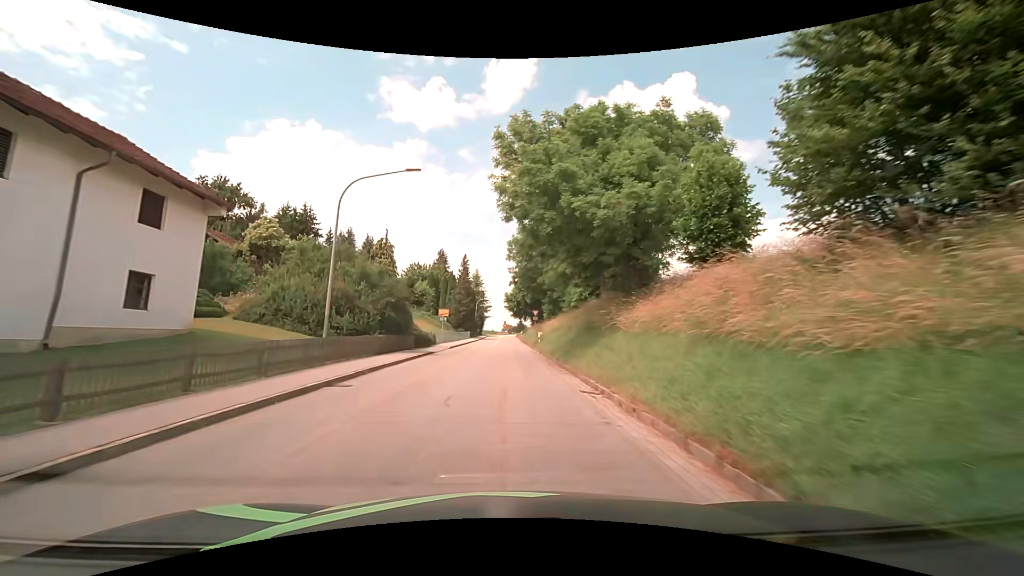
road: tertiary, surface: asphalt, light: Day
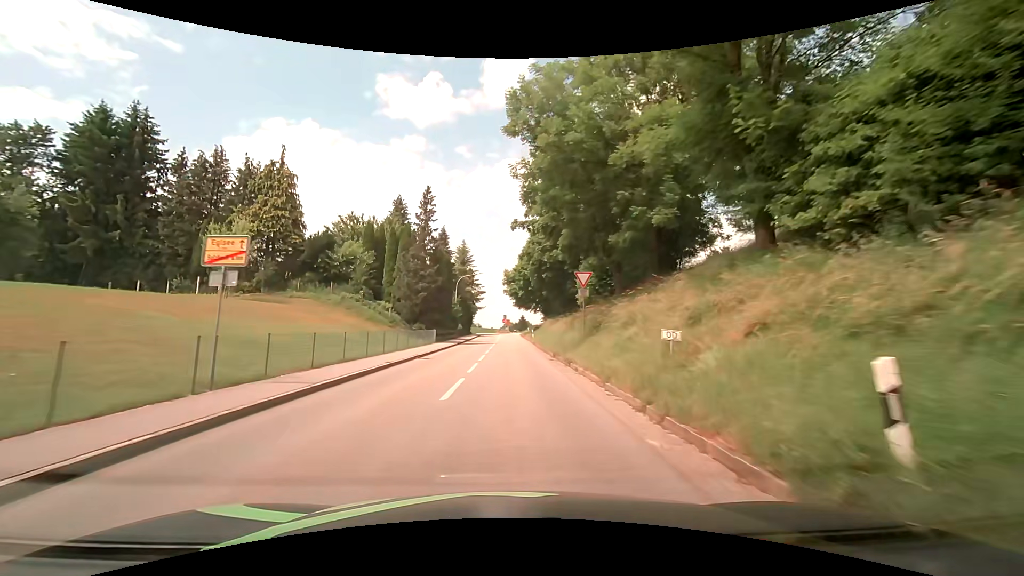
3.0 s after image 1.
(0.0, +37.8) m; 0°
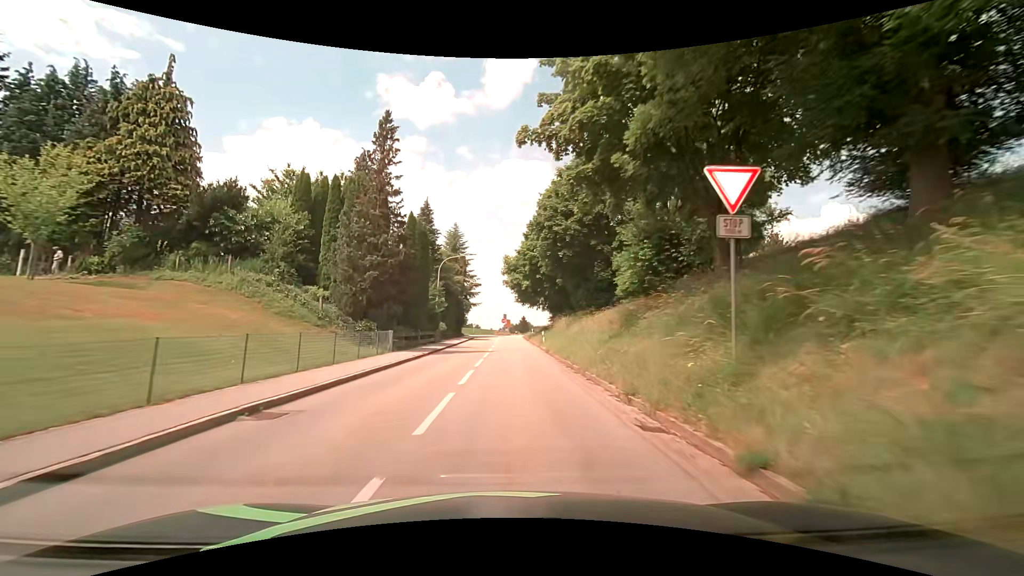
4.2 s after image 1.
(0.0, +15.2) m; +1°
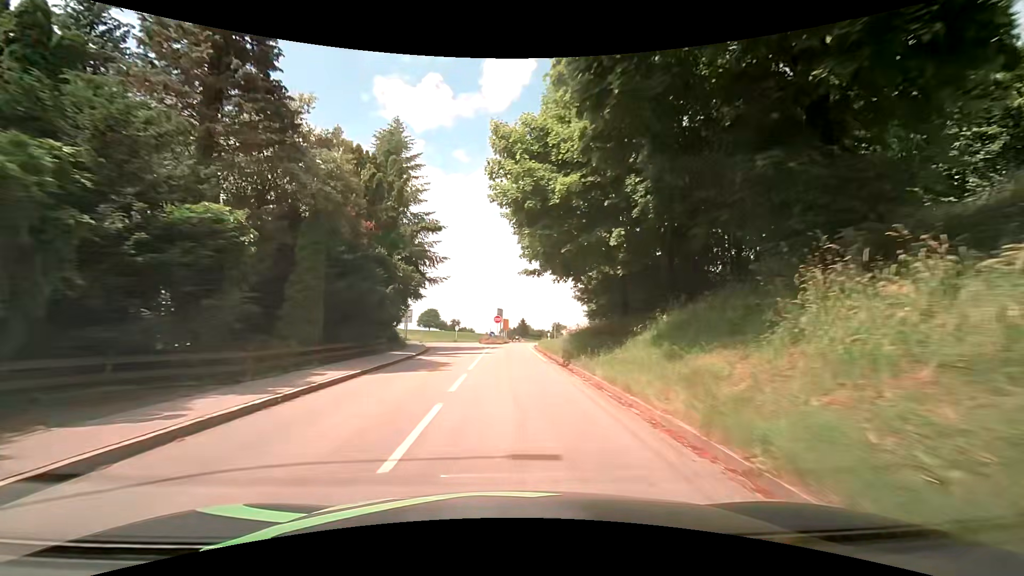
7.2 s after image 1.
(-0.1, +38.0) m; 0°
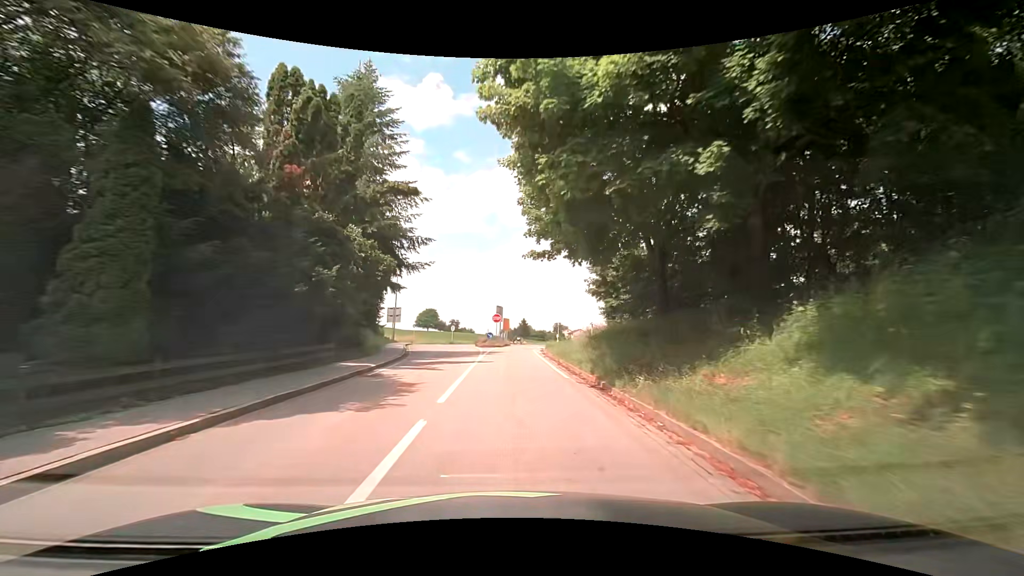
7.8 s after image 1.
(0.0, +7.6) m; -1°
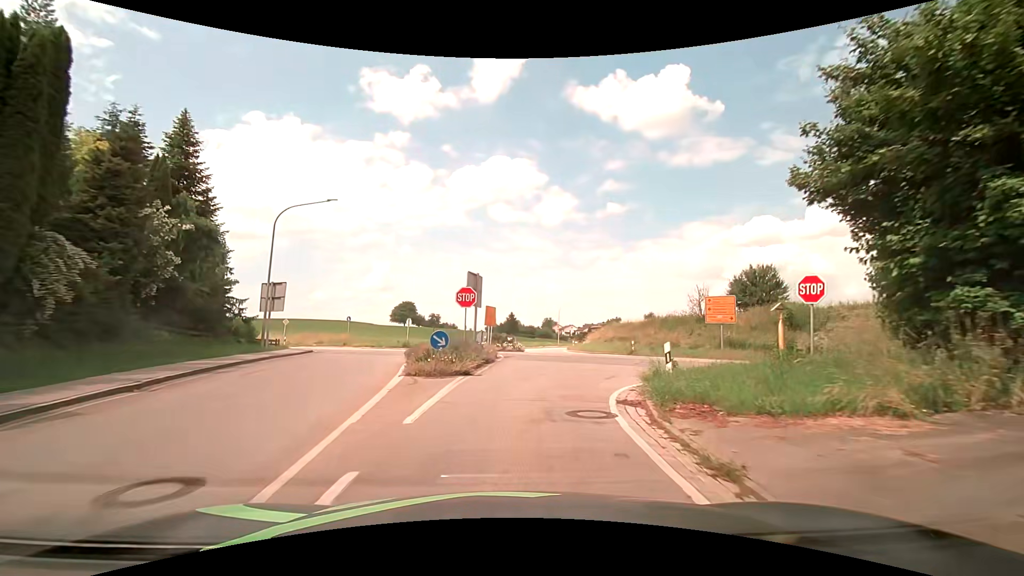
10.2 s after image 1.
(+0.5, +28.3) m; +2°
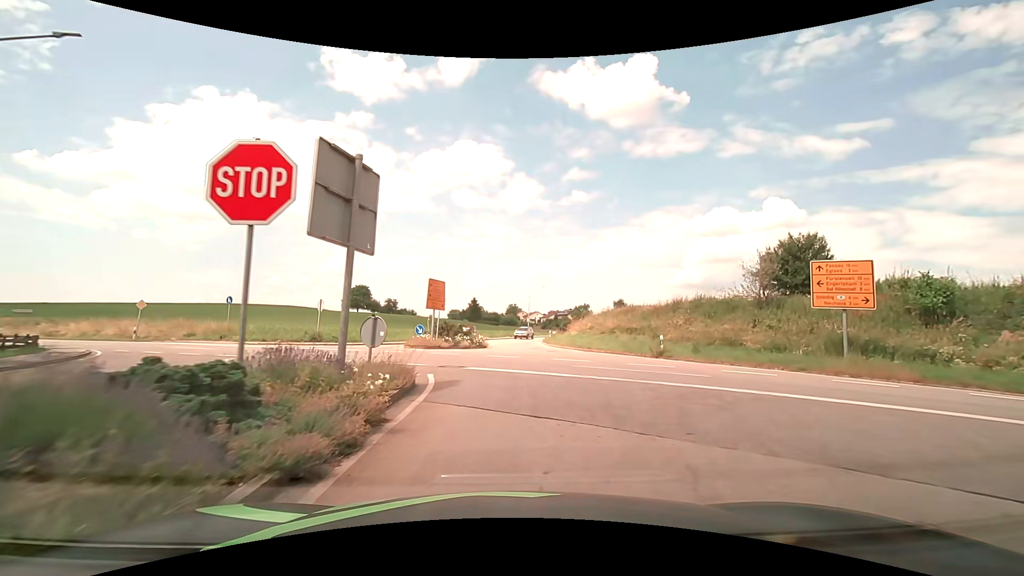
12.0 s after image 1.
(+0.6, +15.5) m; +5°
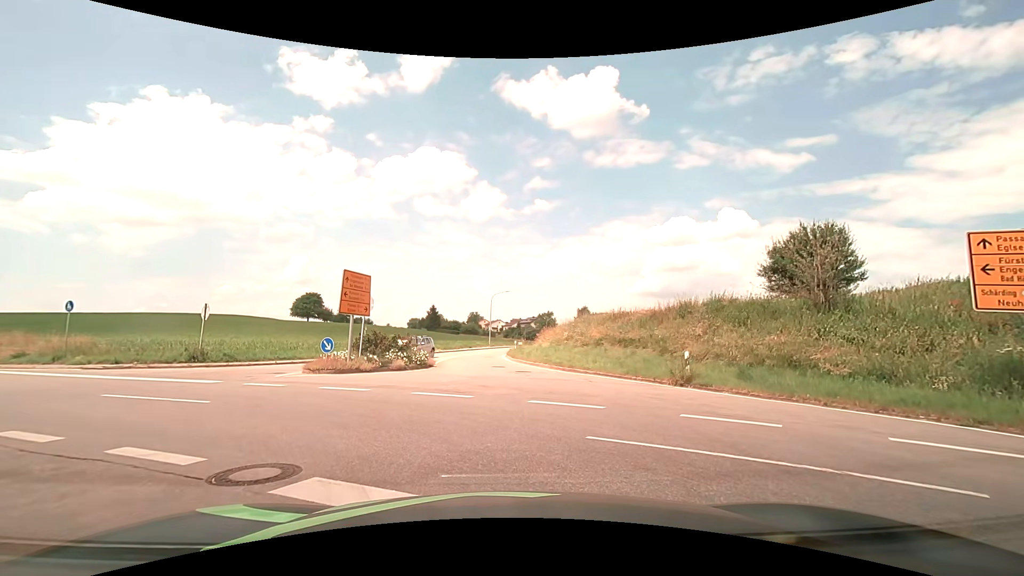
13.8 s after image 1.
(+0.3, +8.2) m; +4°
(-2, +10) (-10, +16) (-18, +21) (-27, +25) (-36, +30) (-45, +34) (-54, +38) (-63, +42) (-73, +46) (-82, +50) m
